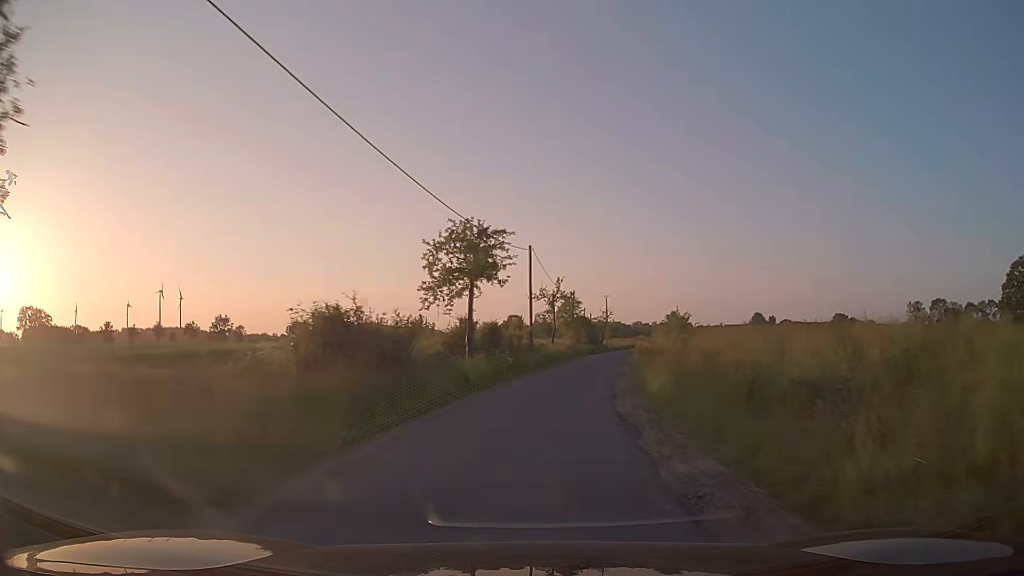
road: unclassified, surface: asphalt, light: Day
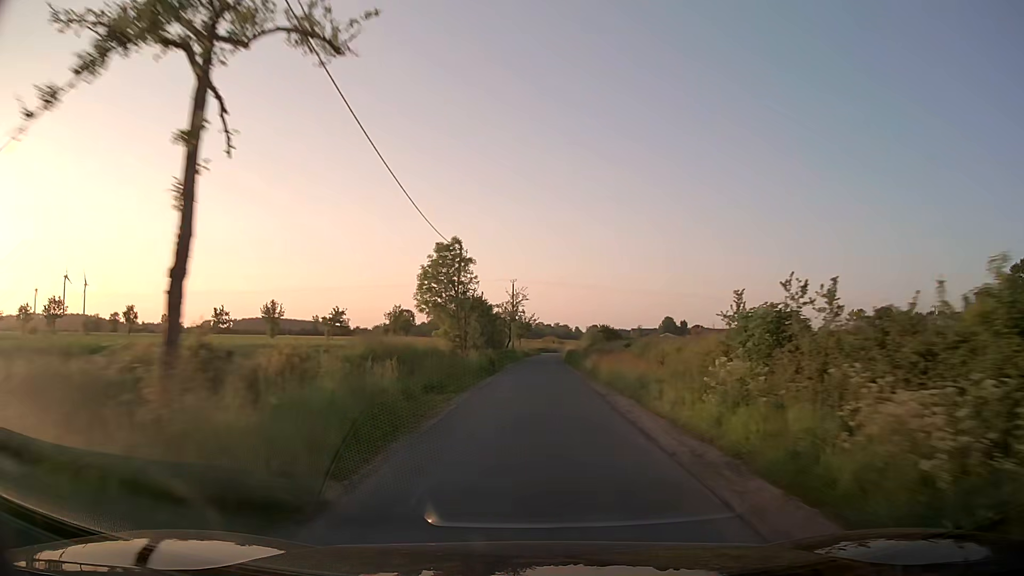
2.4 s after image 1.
(+3.2, +38.5) m; +8°
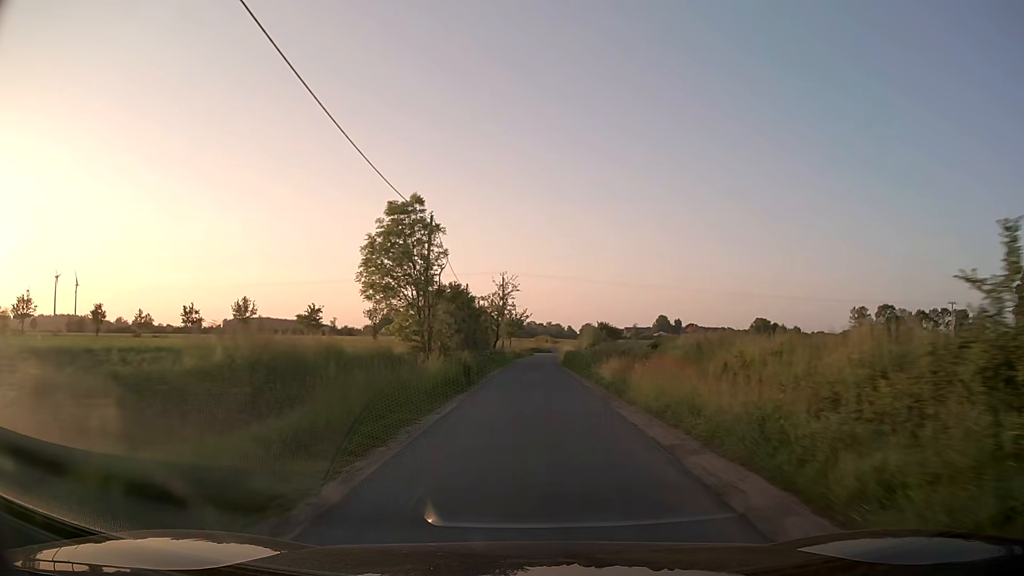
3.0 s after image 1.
(+0.1, +9.9) m; +1°
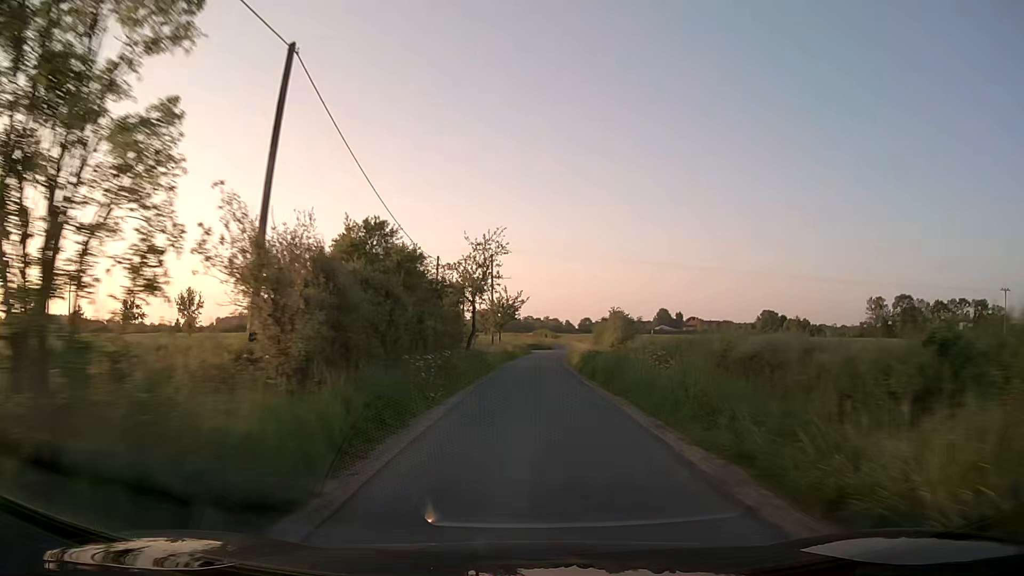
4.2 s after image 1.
(+0.1, +19.9) m; 0°
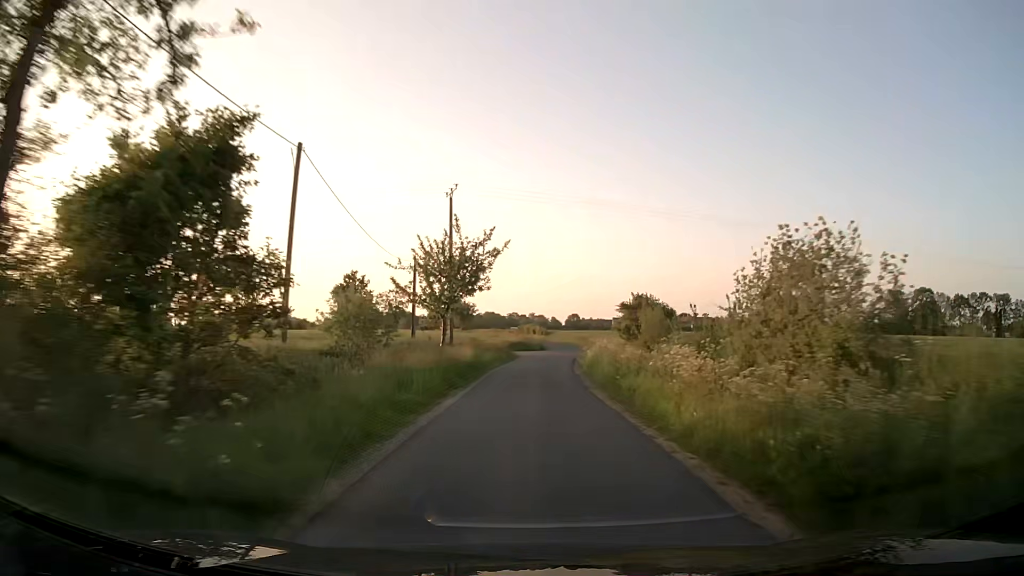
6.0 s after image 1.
(+0.2, +29.1) m; +1°
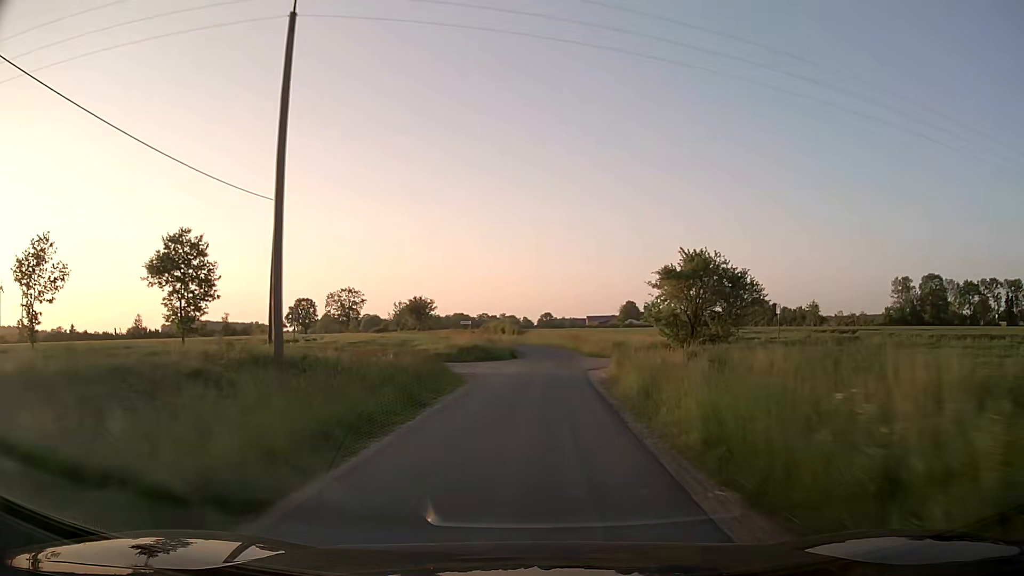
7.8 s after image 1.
(+0.6, +28.0) m; +2°
